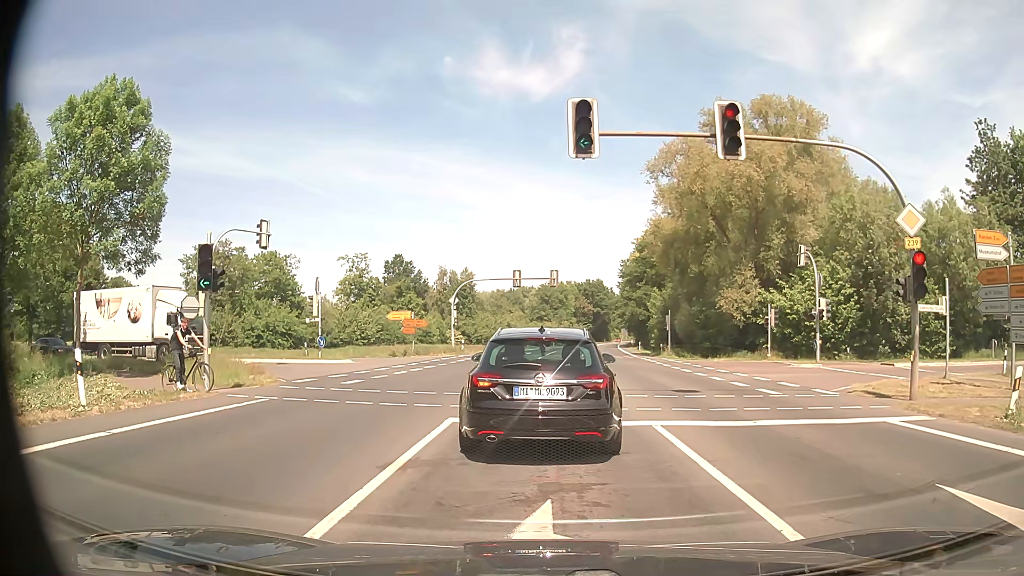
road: primary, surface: asphalt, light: Day
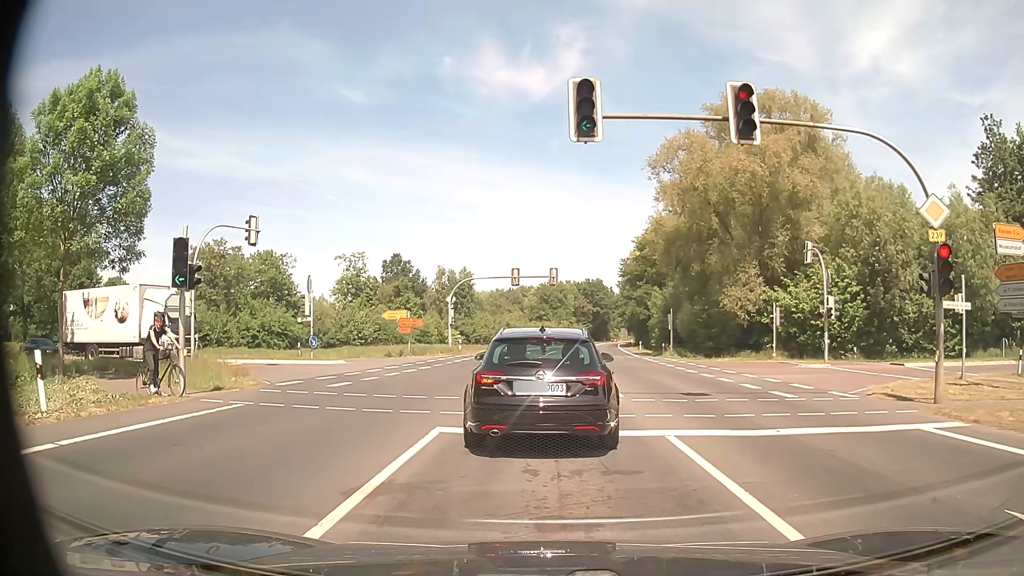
(0.0, +1.3) m; -1°
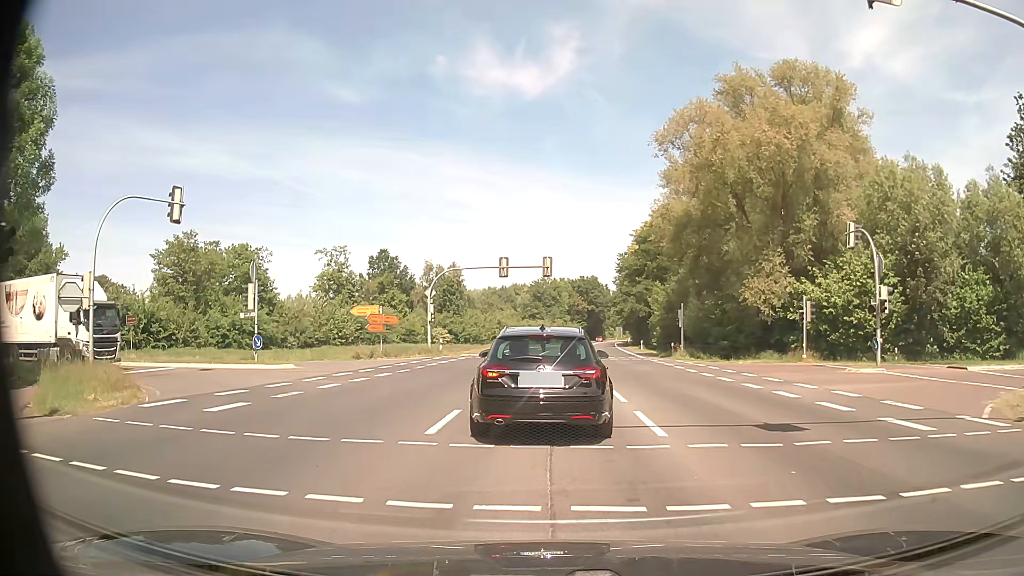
(0.0, +6.8) m; -1°
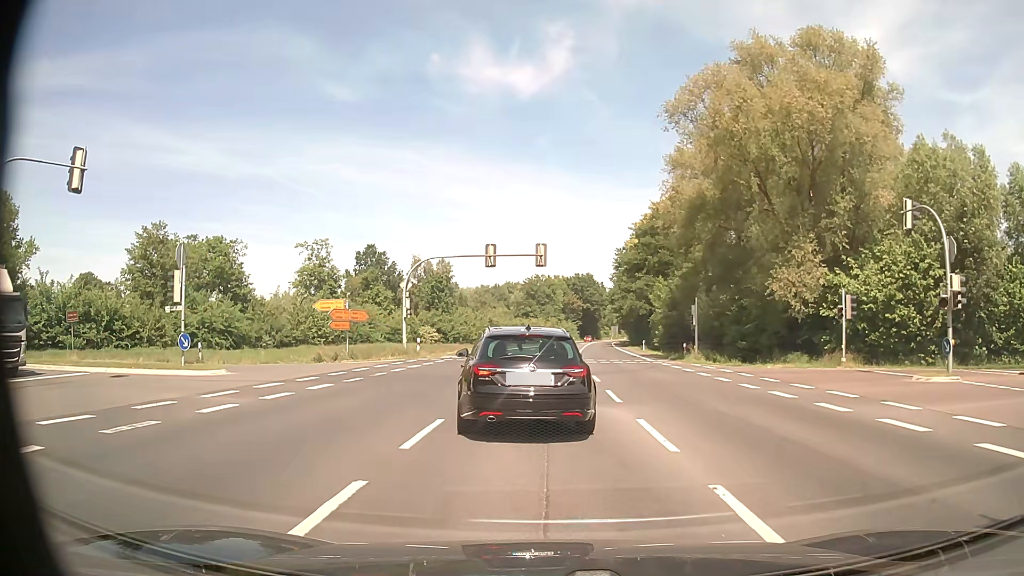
(+0.1, +6.3) m; +1°
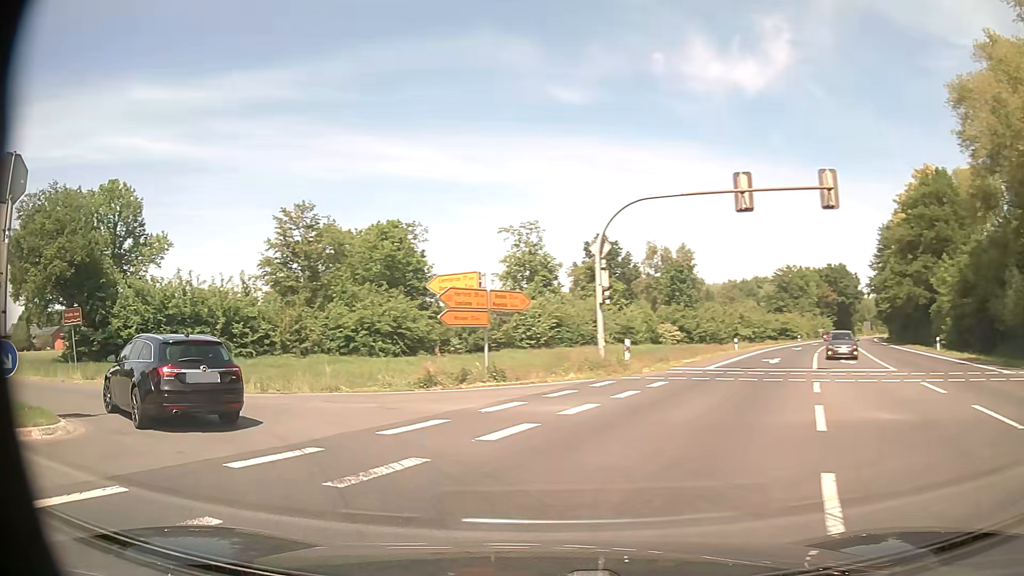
(-1.1, +17.3) m; -19°
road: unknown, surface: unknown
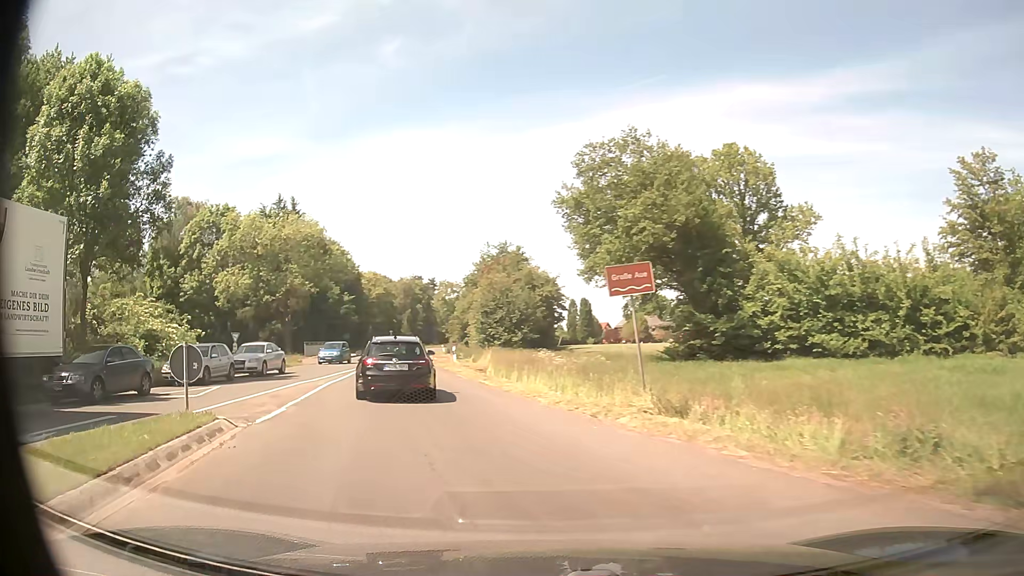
(-7.6, +13.2) m; -56°
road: secondary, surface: asphalt
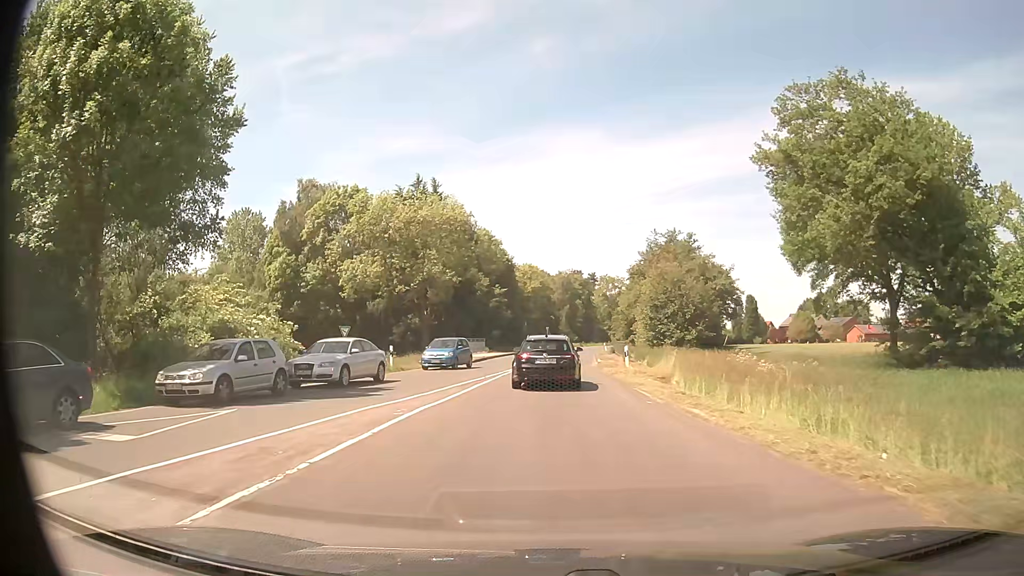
(-1.6, +9.8) m; -14°
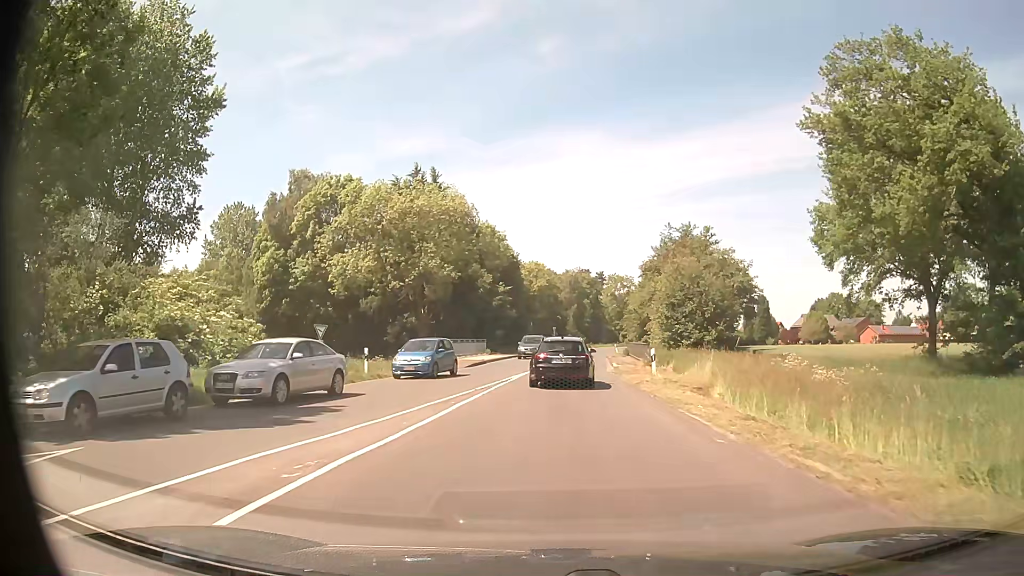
(0.0, +5.6) m; 0°
(0, +10) (0, +20) (+1, +30) (+1, +40) (+2, +50) (+3, +60) (+3, +70) (+5, +80) (+6, +90) (+7, +100) m
